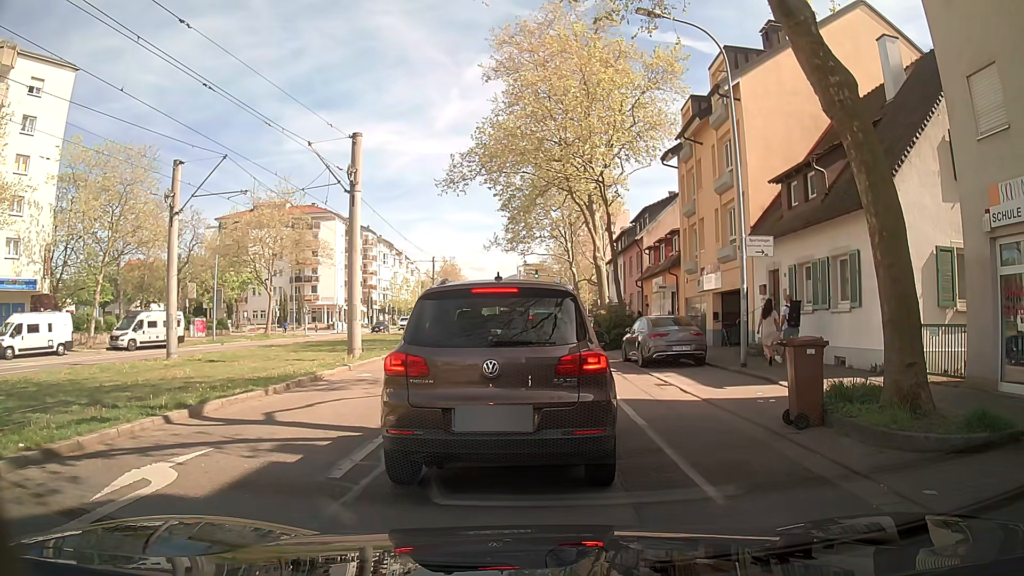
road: tertiary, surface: asphalt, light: Day
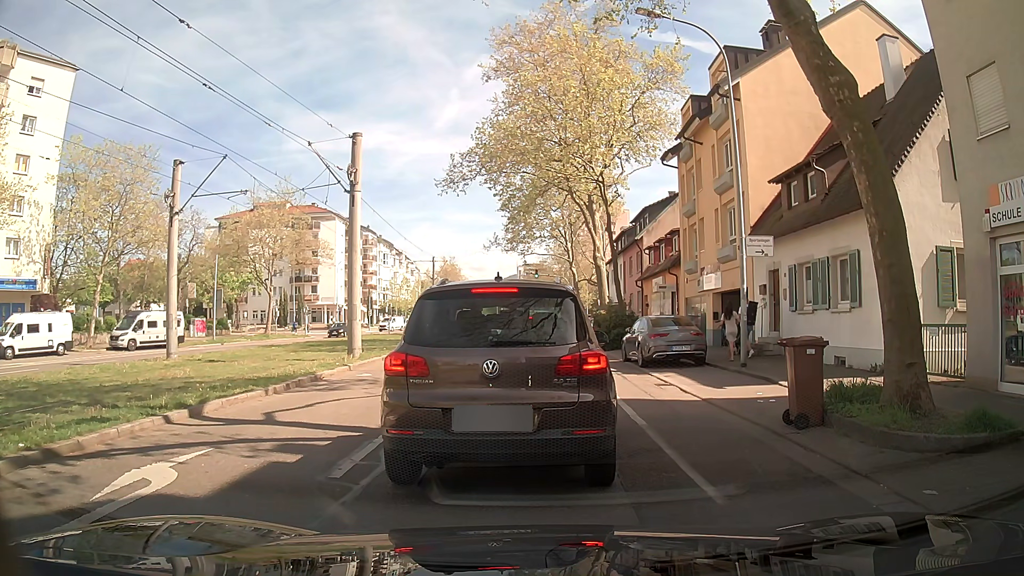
(0.0, 0.0) m; 0°
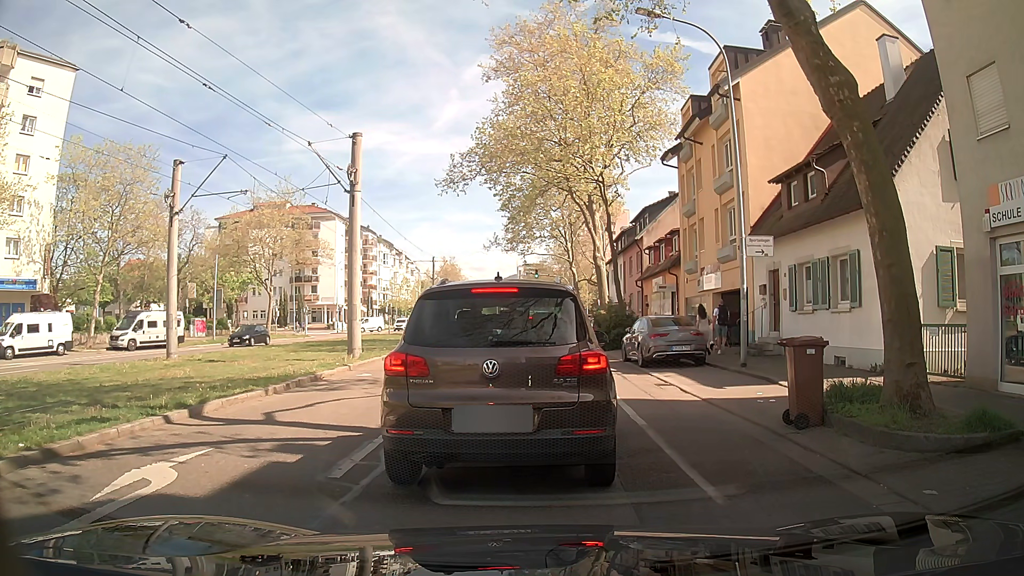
(0.0, 0.0) m; 0°
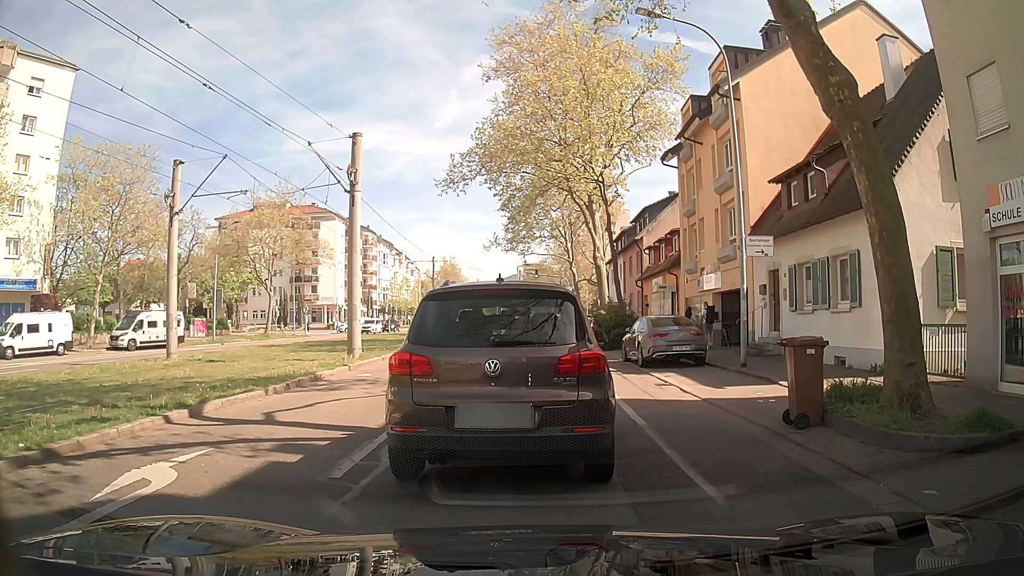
(0.0, 0.0) m; 0°
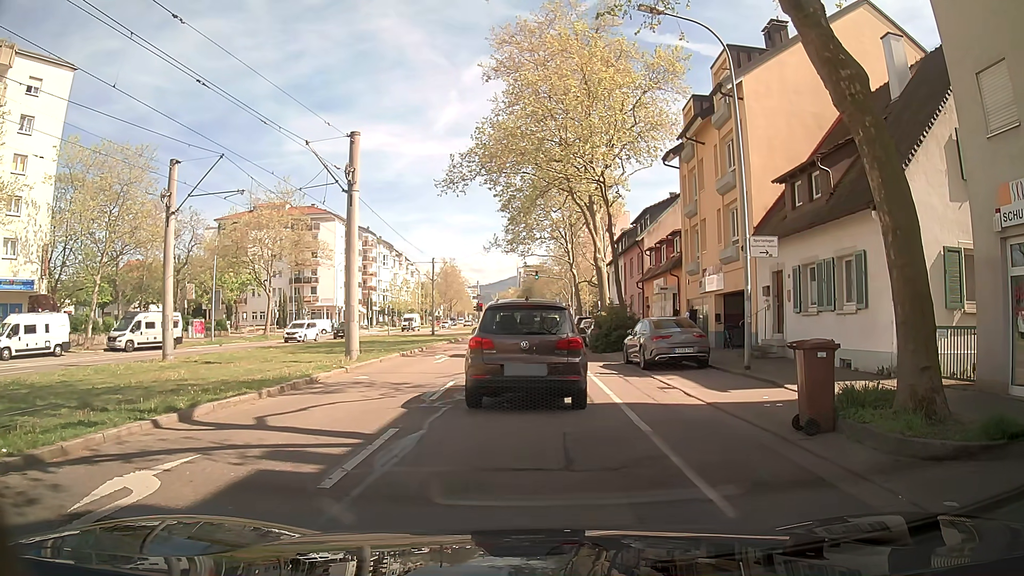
(0.0, +0.3) m; 0°
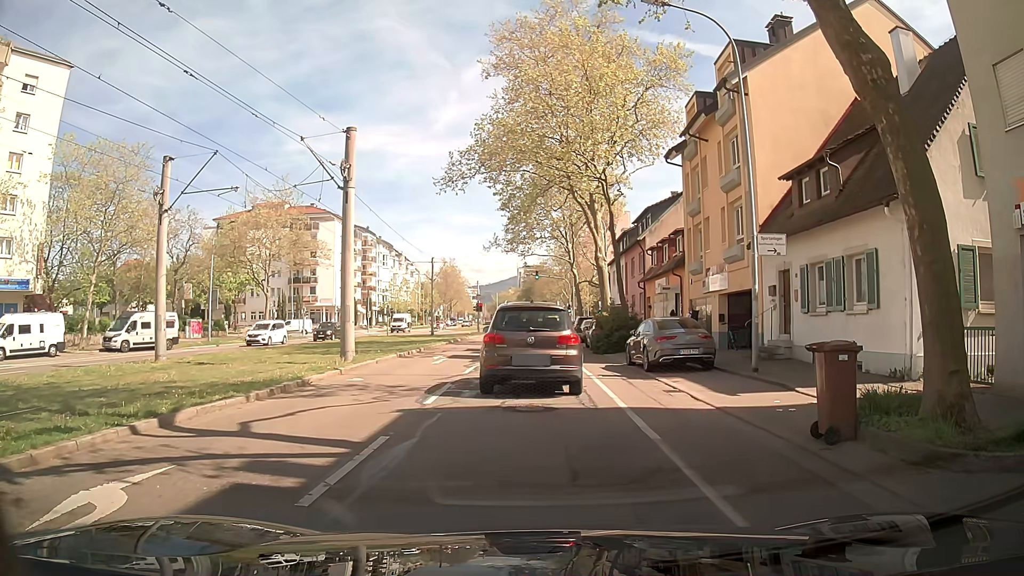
(0.0, +0.6) m; 0°
